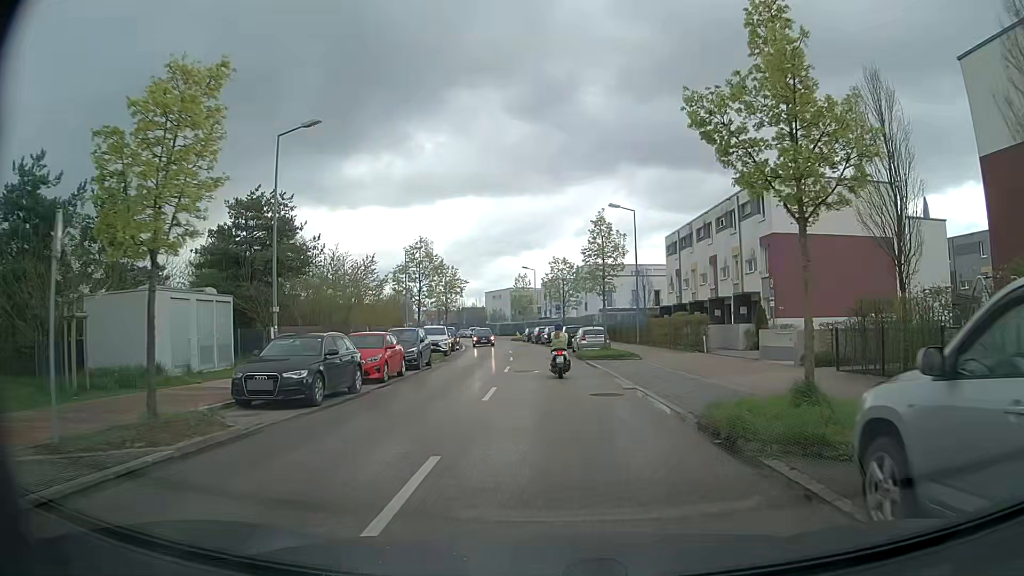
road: tertiary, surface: asphalt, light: Day
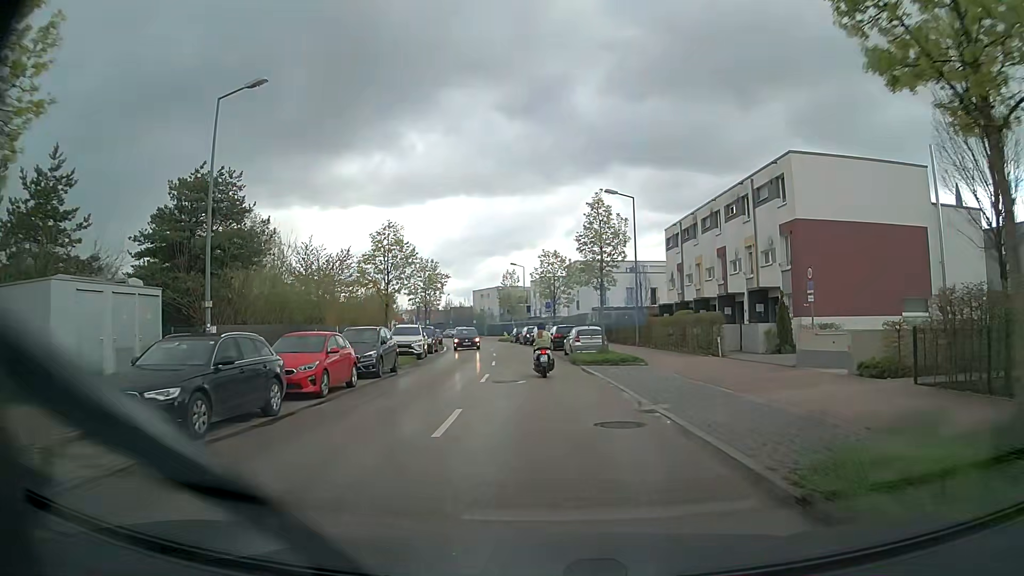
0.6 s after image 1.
(+0.1, +4.6) m; +1°
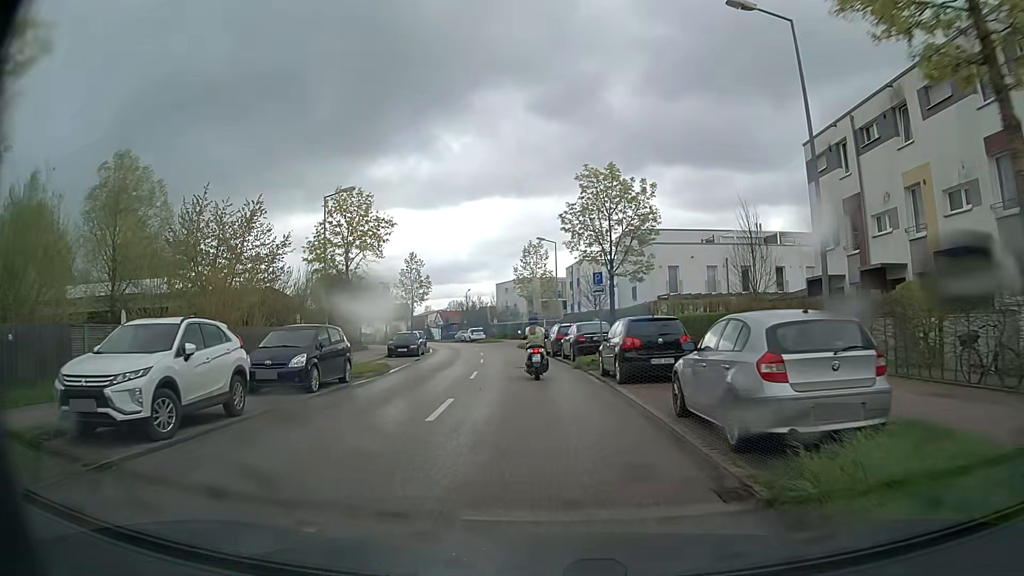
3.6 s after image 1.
(-0.4, +24.4) m; -3°
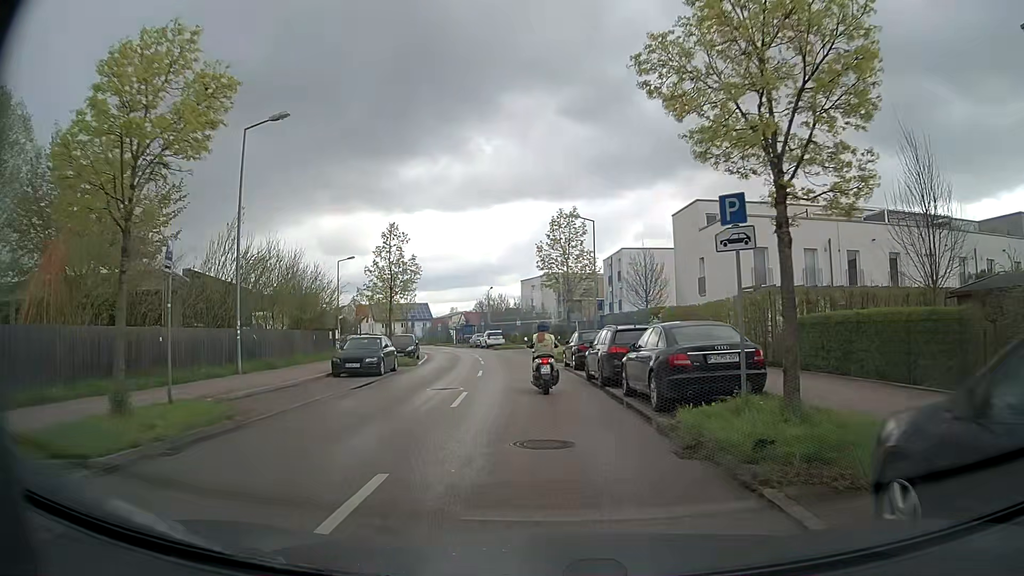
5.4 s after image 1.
(-0.3, +14.2) m; -2°
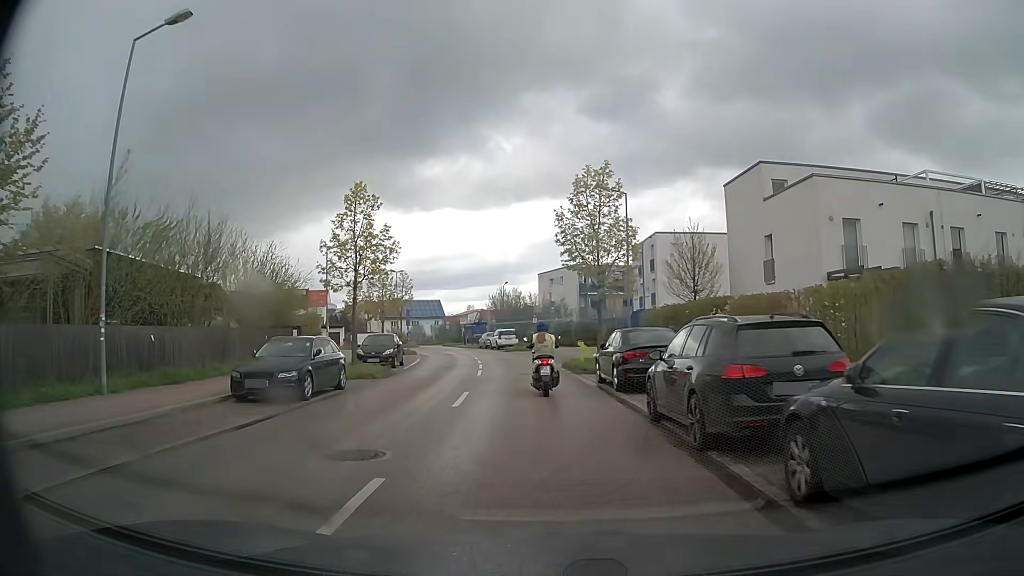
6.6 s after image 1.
(-0.1, +9.1) m; -1°
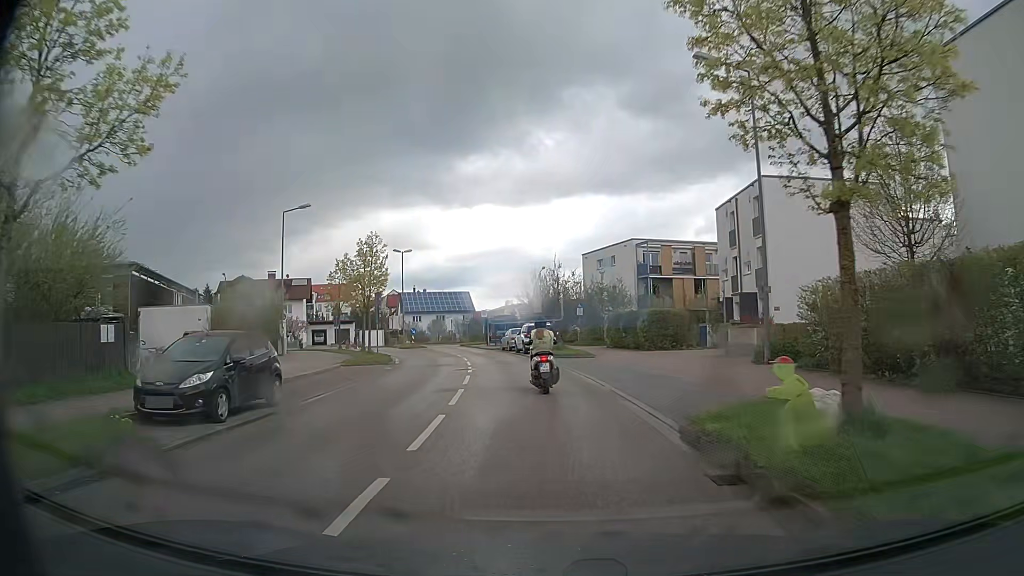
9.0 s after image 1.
(-0.7, +18.4) m; -4°
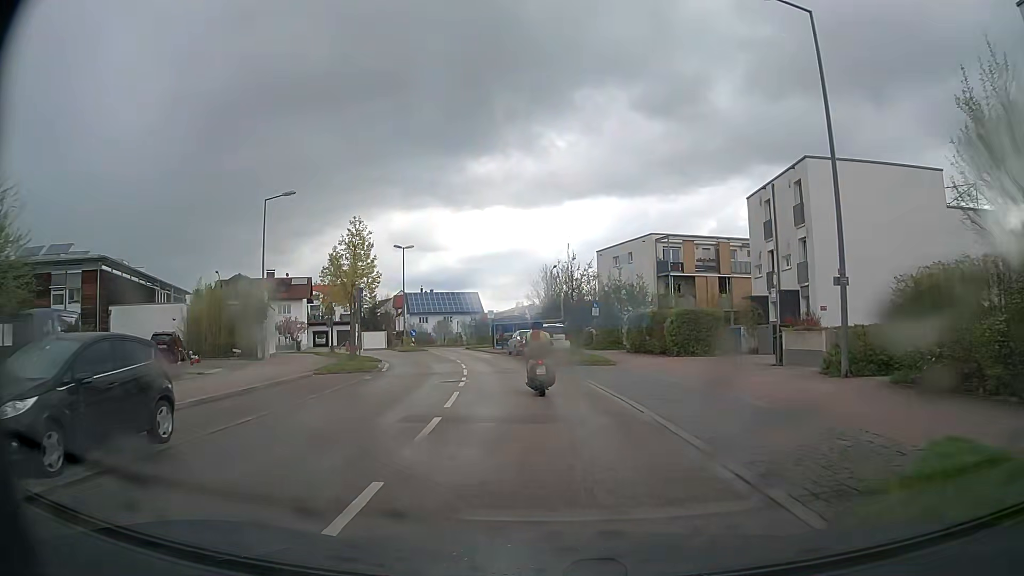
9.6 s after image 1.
(0.0, +4.6) m; -1°
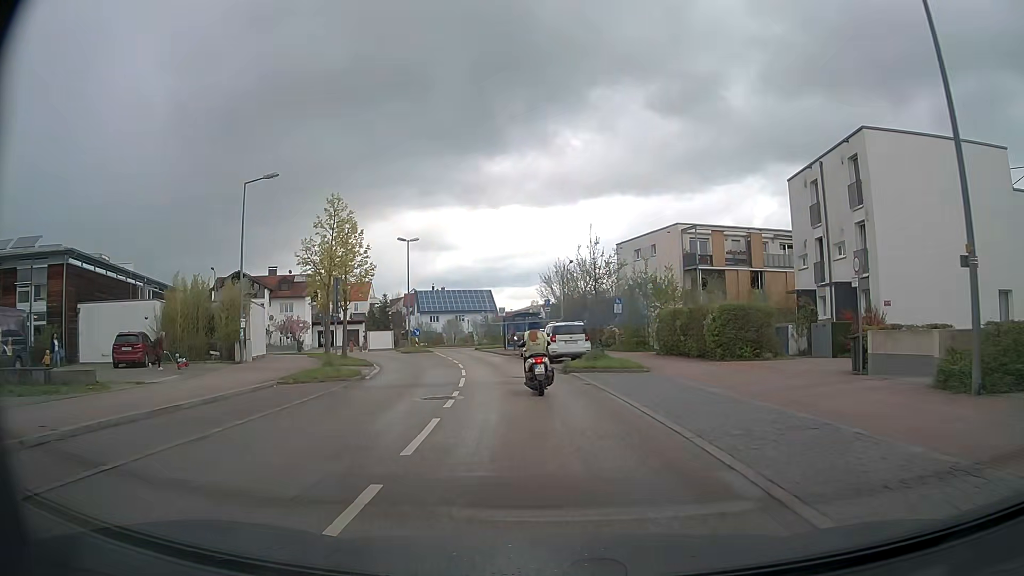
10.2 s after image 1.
(-0.1, +4.7) m; -1°
